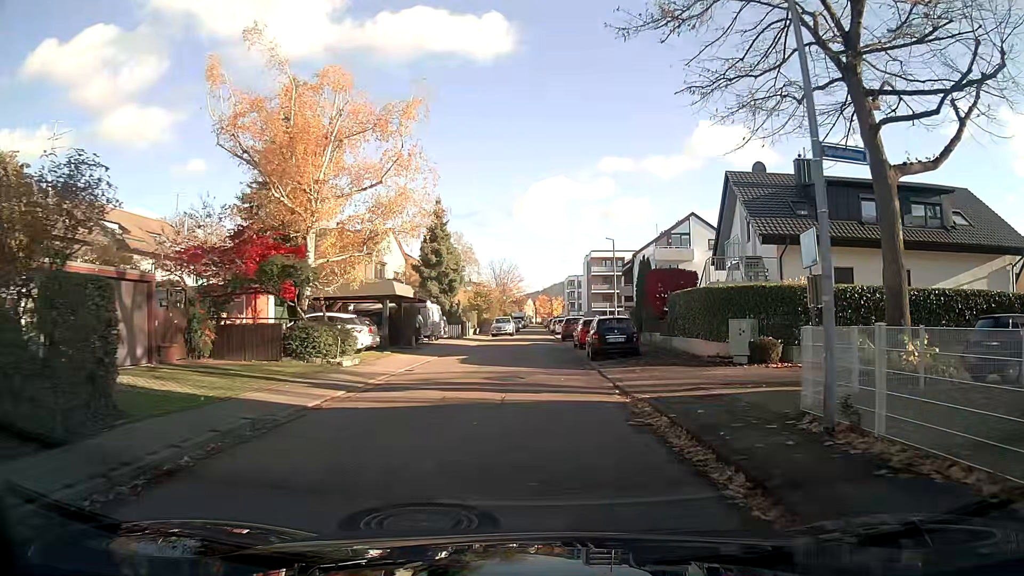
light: Day
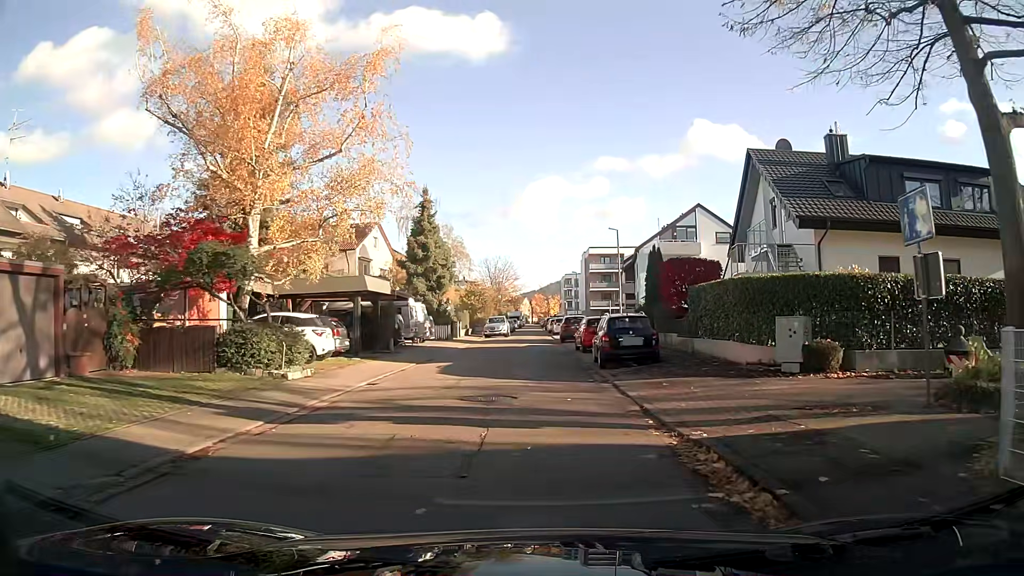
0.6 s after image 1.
(0.0, +4.1) m; 0°
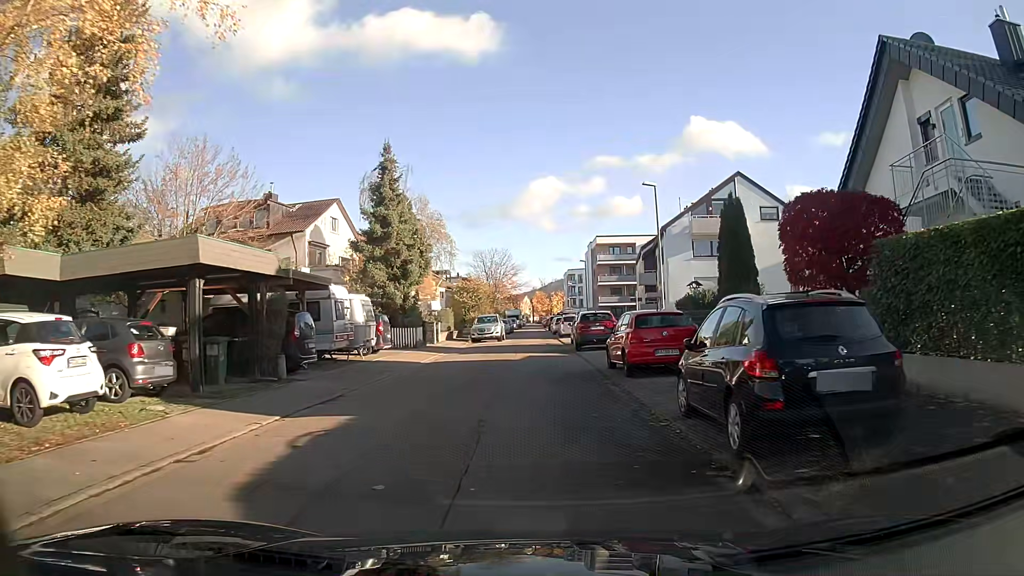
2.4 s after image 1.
(-0.2, +12.3) m; -1°
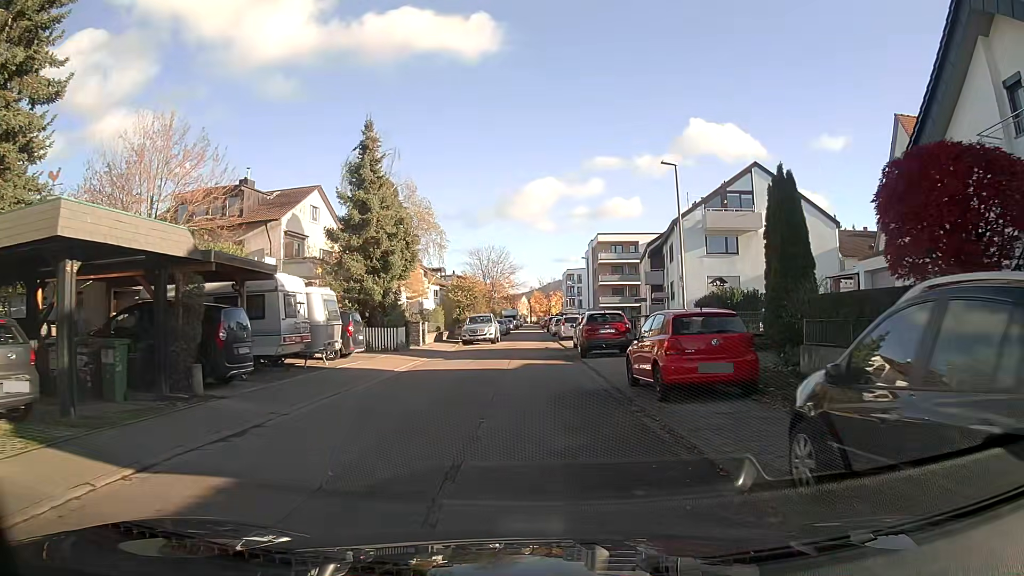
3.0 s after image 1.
(0.0, +4.1) m; 0°
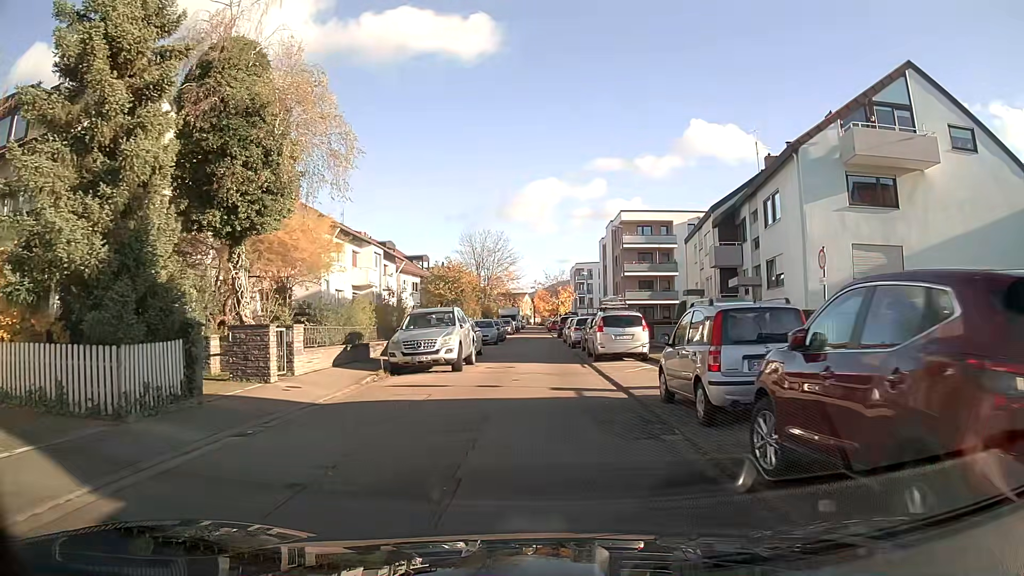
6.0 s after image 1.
(0.0, +20.1) m; 0°
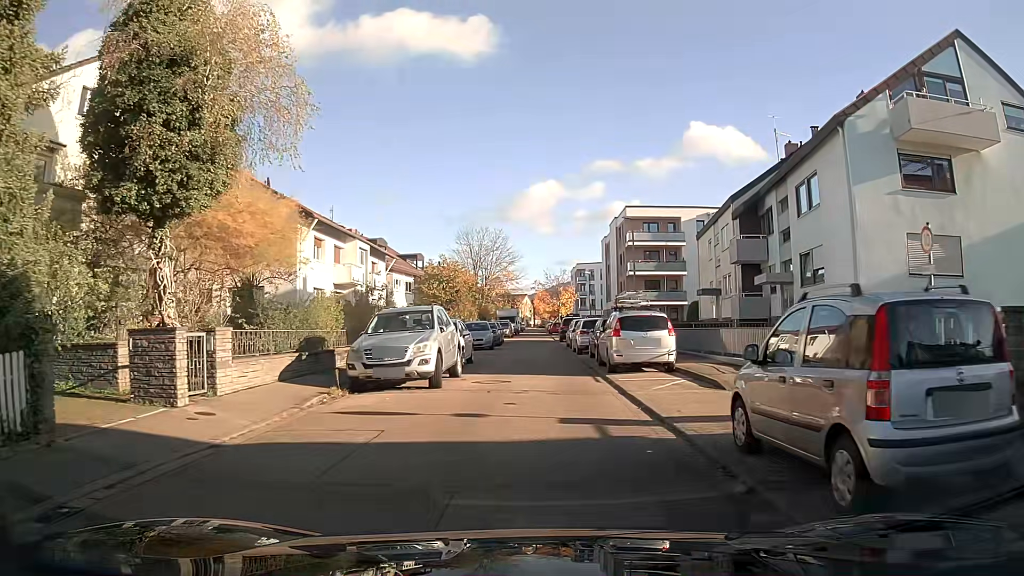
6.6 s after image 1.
(0.0, +4.0) m; 0°
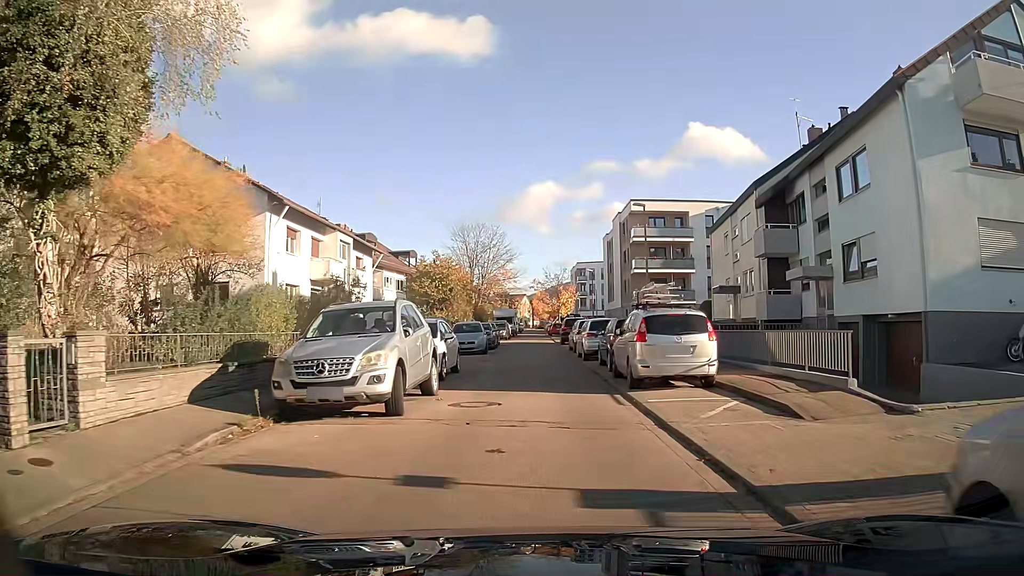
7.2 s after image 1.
(0.0, +4.0) m; 0°
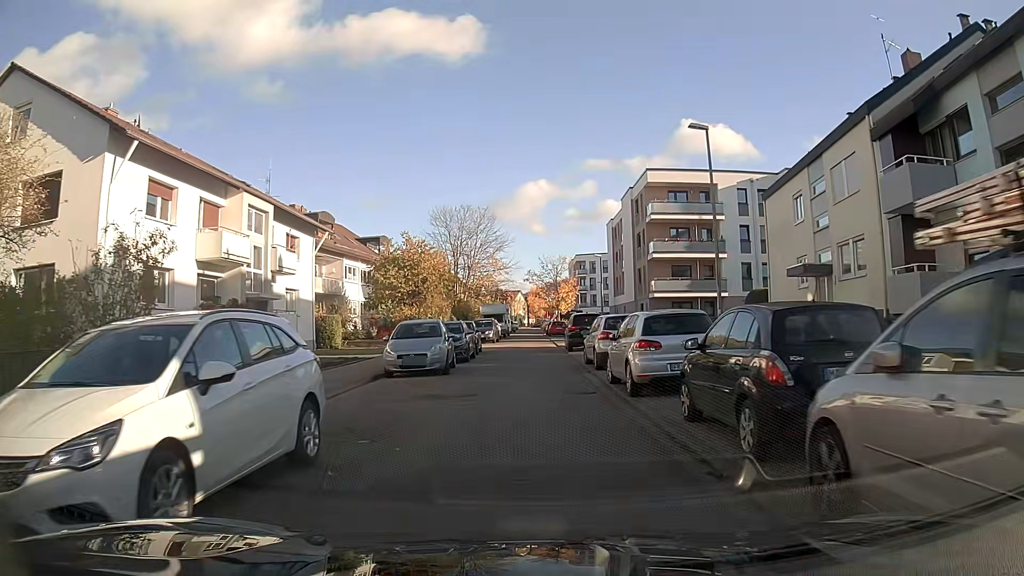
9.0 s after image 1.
(0.0, +12.1) m; 0°
(0, +10) (0, +20) (0, +30) (0, +40) (0, +50) (0, +60) (0, +70) (-1, +80) (-1, +90) (-1, +100) m
